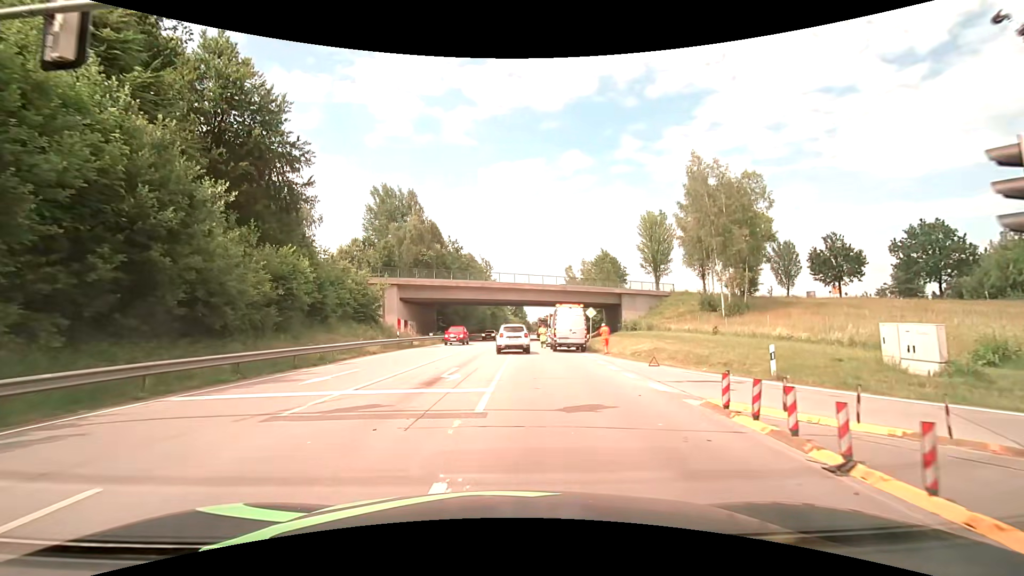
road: primary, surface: asphalt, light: Day
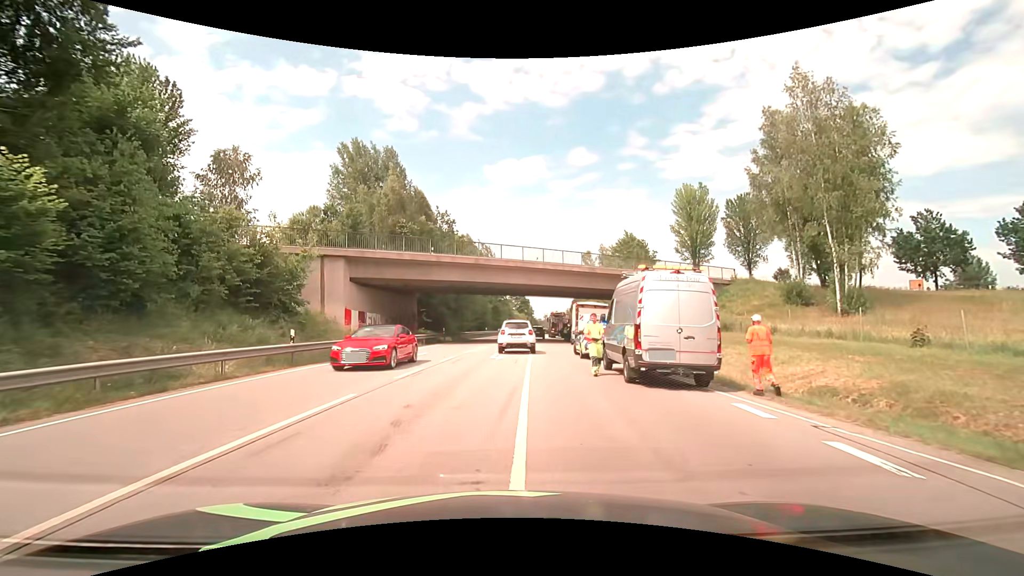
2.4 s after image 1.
(0.0, +18.3) m; -1°
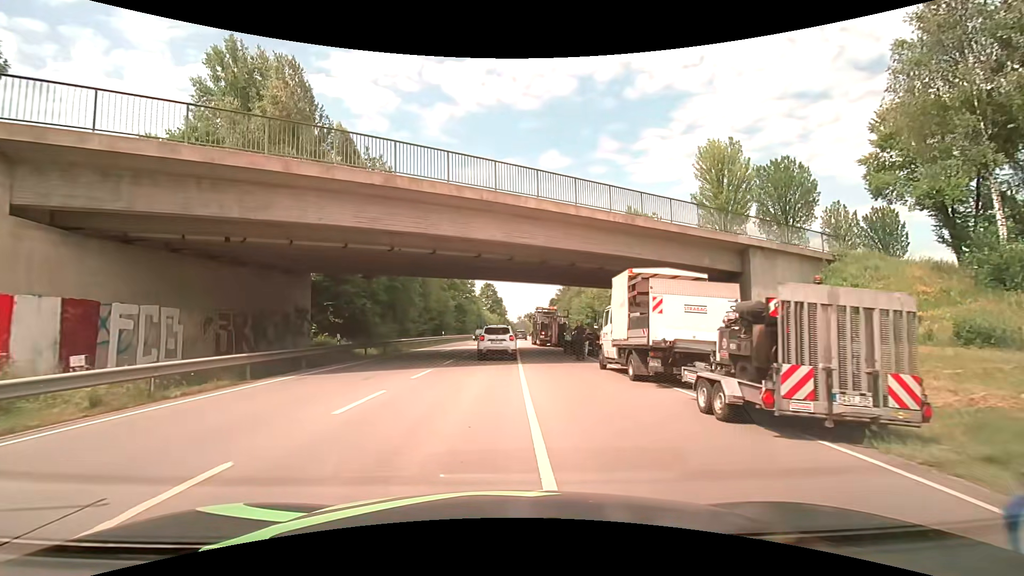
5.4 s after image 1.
(+0.6, +22.4) m; +3°
(0, +10) (0, +20) (0, +30) (0, +40) (0, +50) (+1, +60) (+1, +70) (+2, +80) (+3, +90) (+3, +100) m
